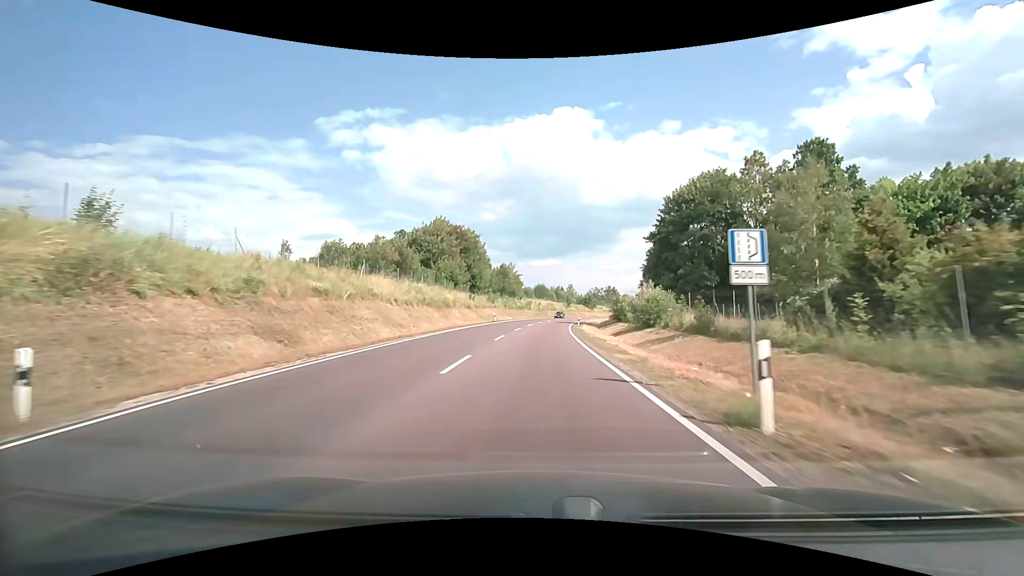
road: primary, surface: asphalt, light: Day
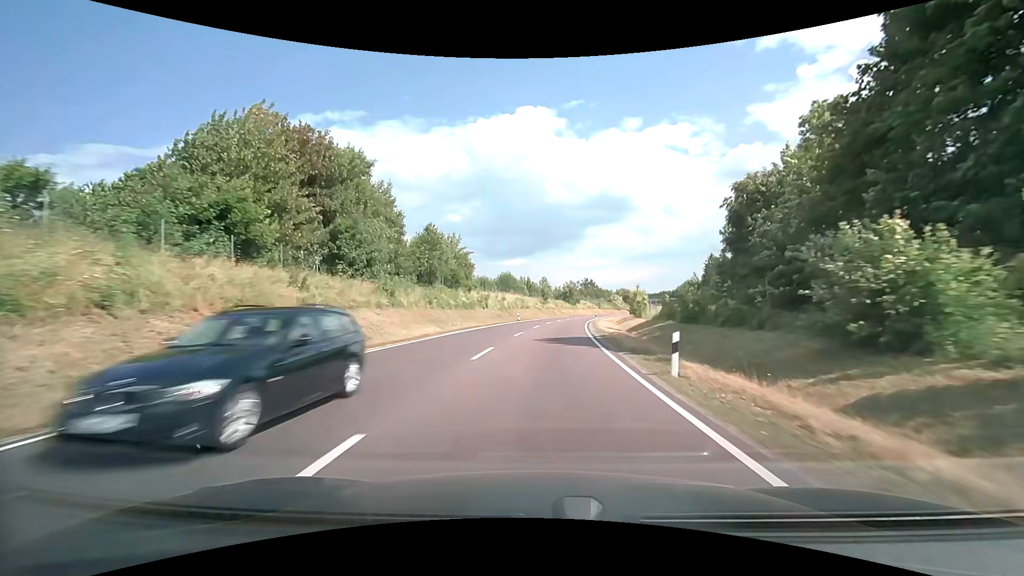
(+0.8, +45.6) m; +3°
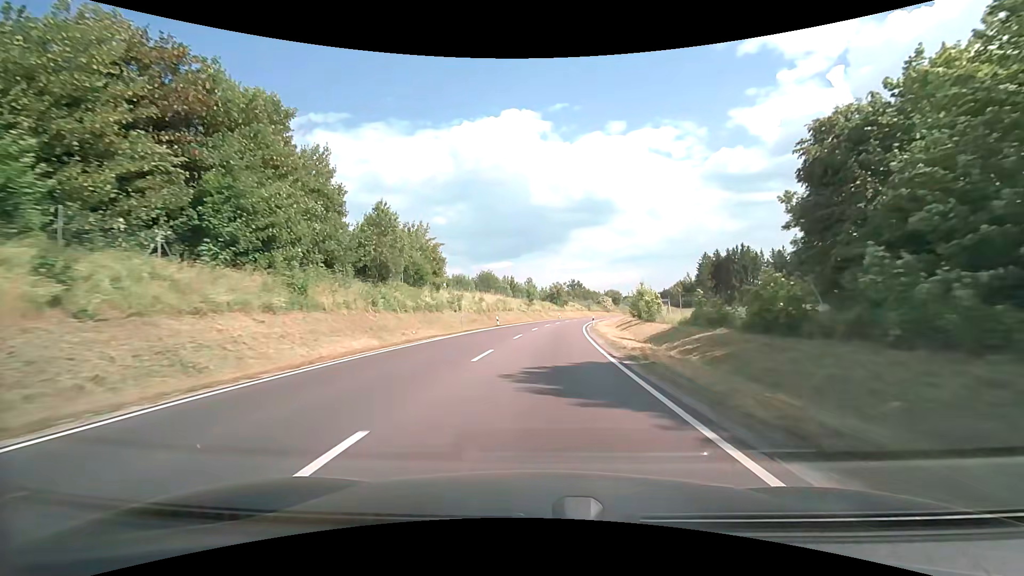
(+0.2, +11.9) m; +2°
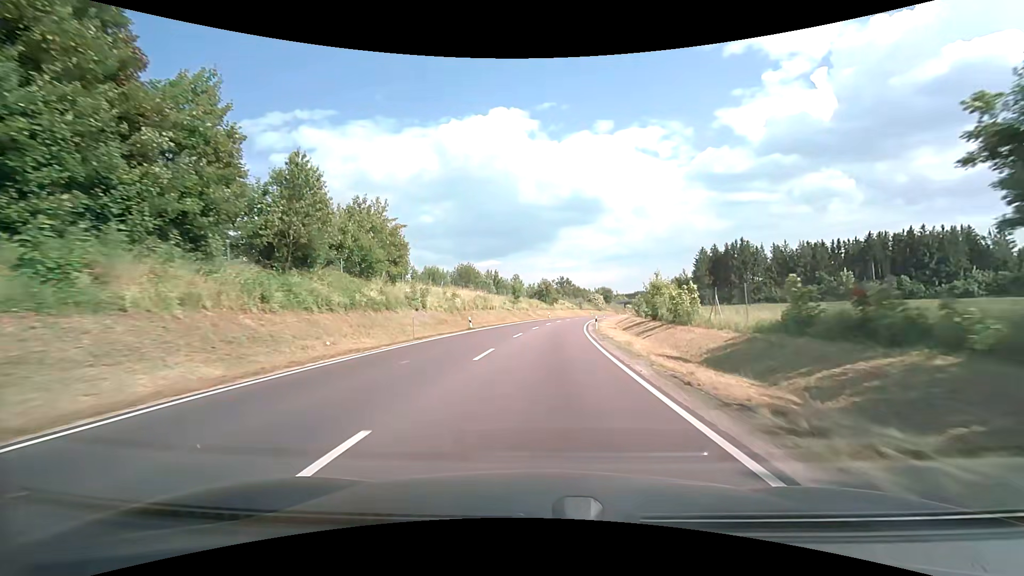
(+0.1, +12.1) m; +1°
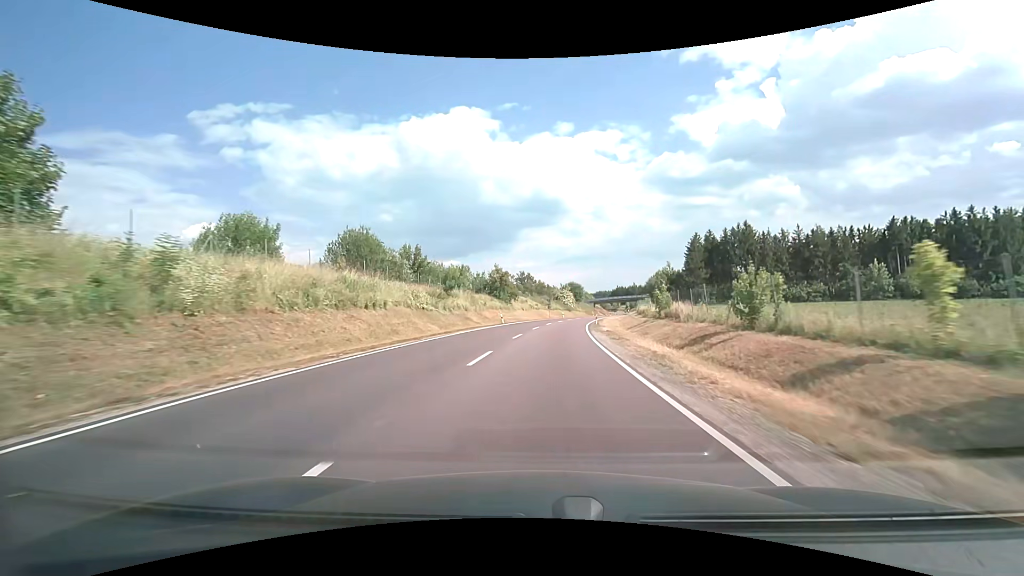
(+1.6, +37.3) m; +5°
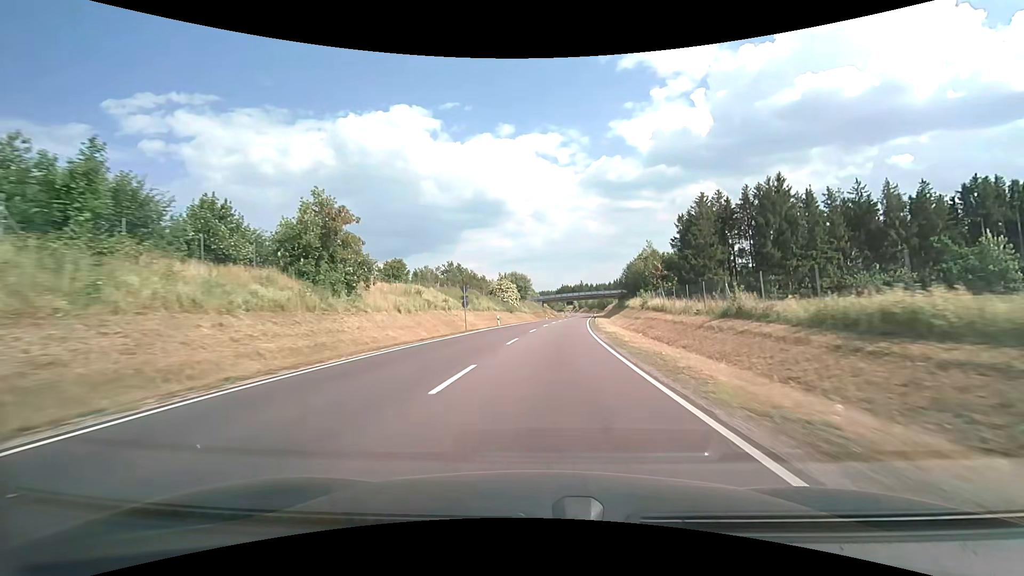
(+3.1, +52.3) m; +7°
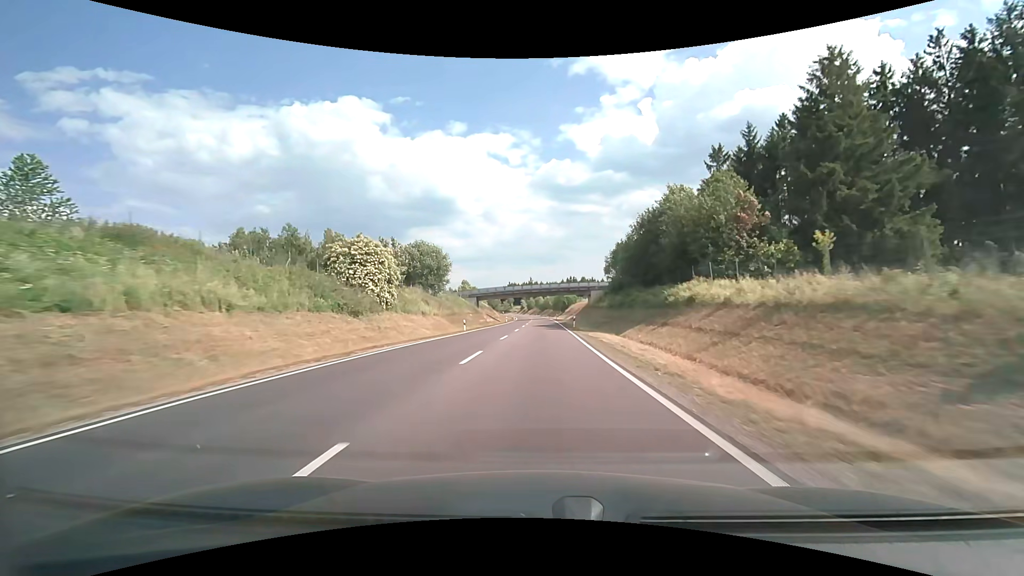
(+3.3, +55.4) m; +6°
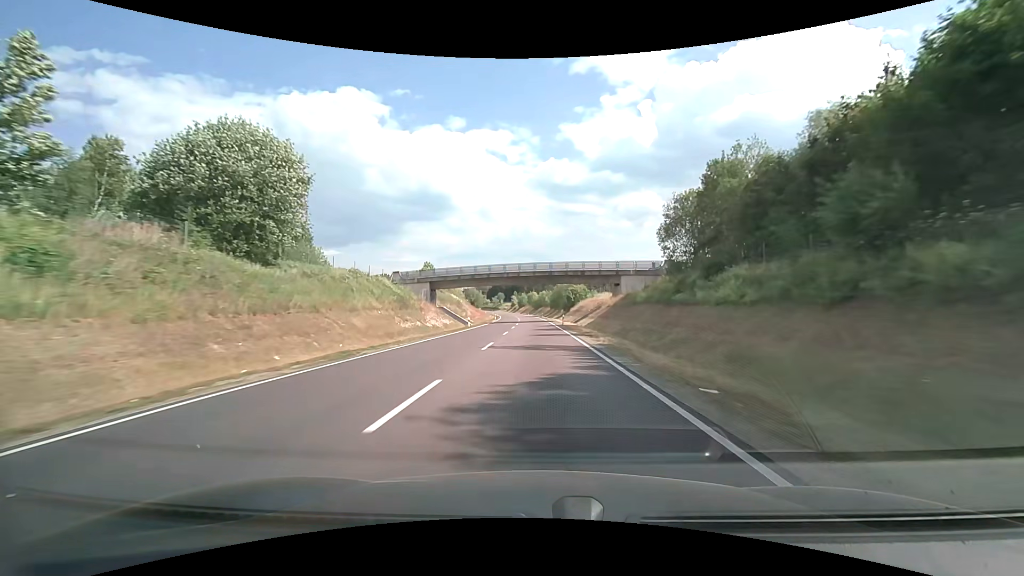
(+0.4, +43.9) m; +1°
(0, +10) (0, +20) (0, +30) (0, +40) (0, +50) (0, +60) (-1, +70) (-1, +80) (-1, +90) (-1, +100) m
